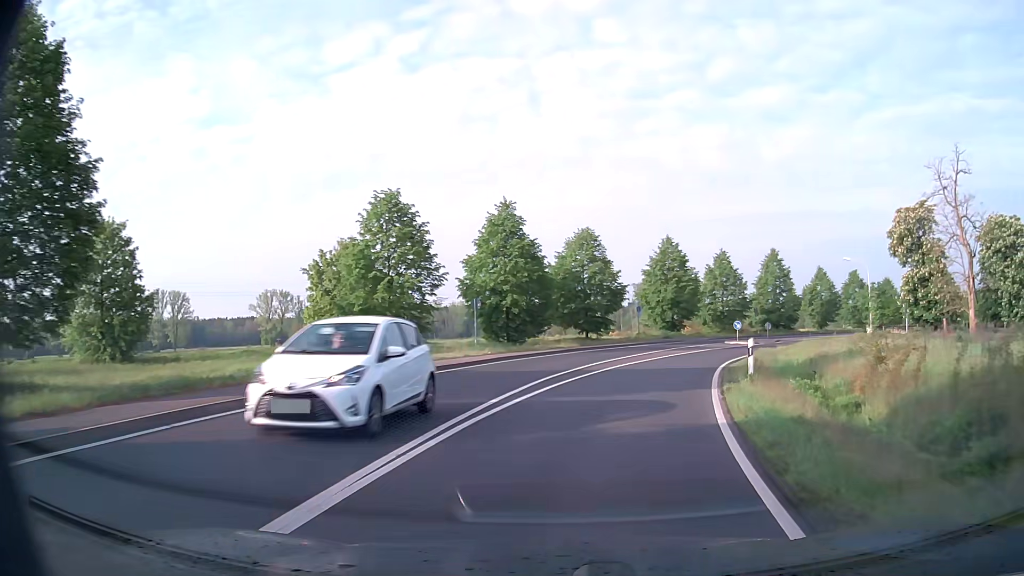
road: secondary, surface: asphalt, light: Day
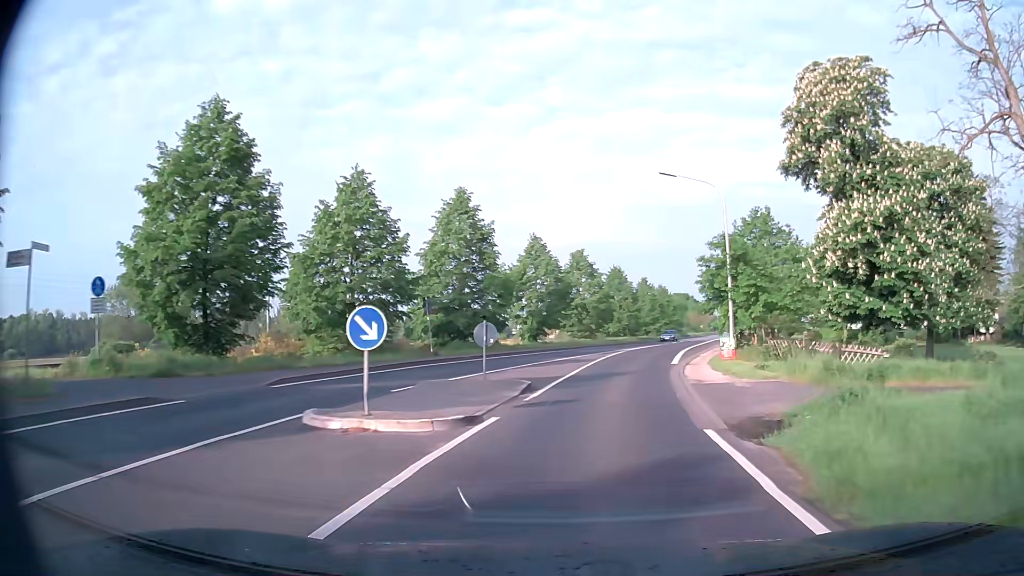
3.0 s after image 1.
(+10.7, +39.6) m; +29°
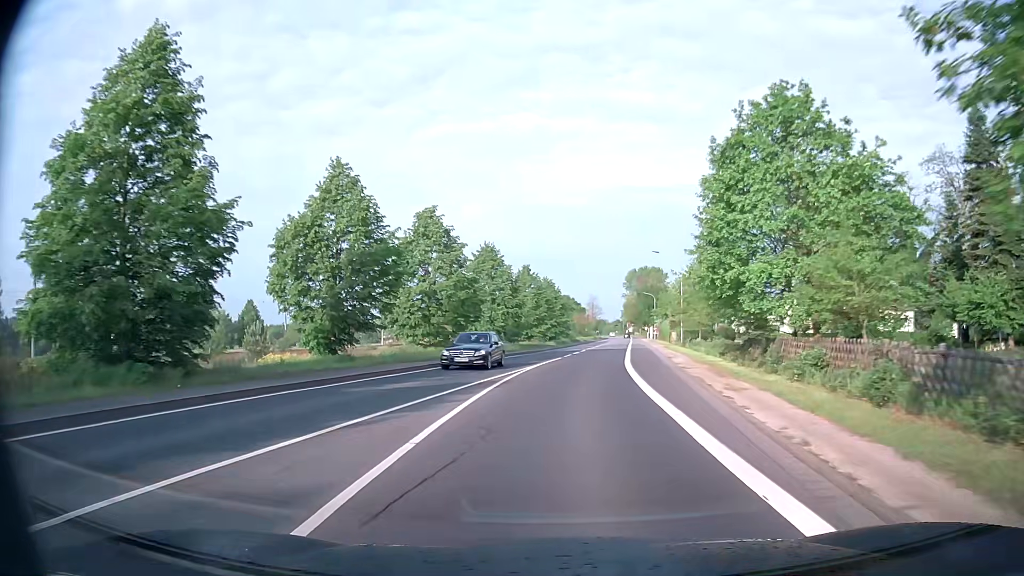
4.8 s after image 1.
(+2.7, +25.9) m; +10°
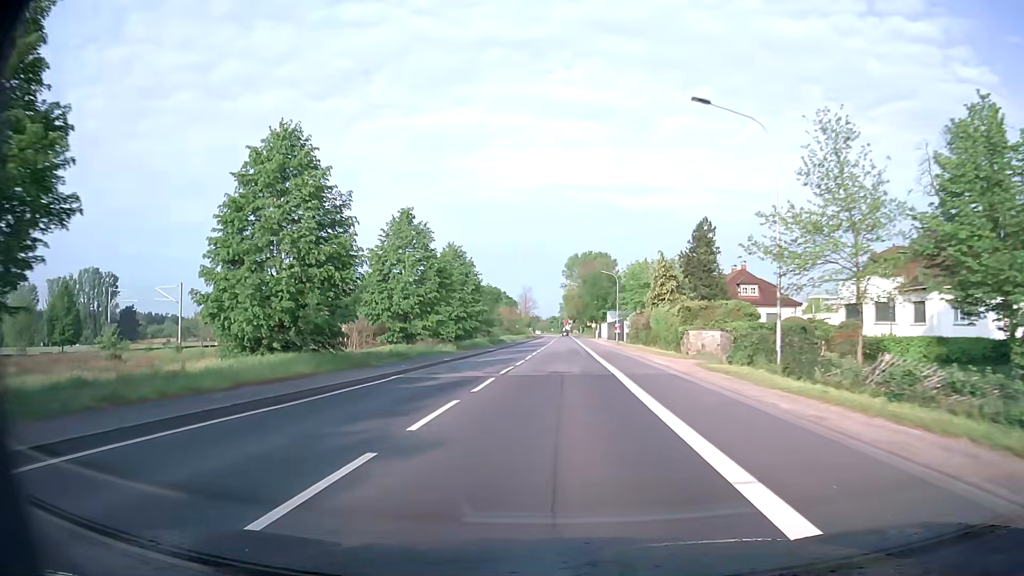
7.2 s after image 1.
(+2.4, +36.1) m; +6°
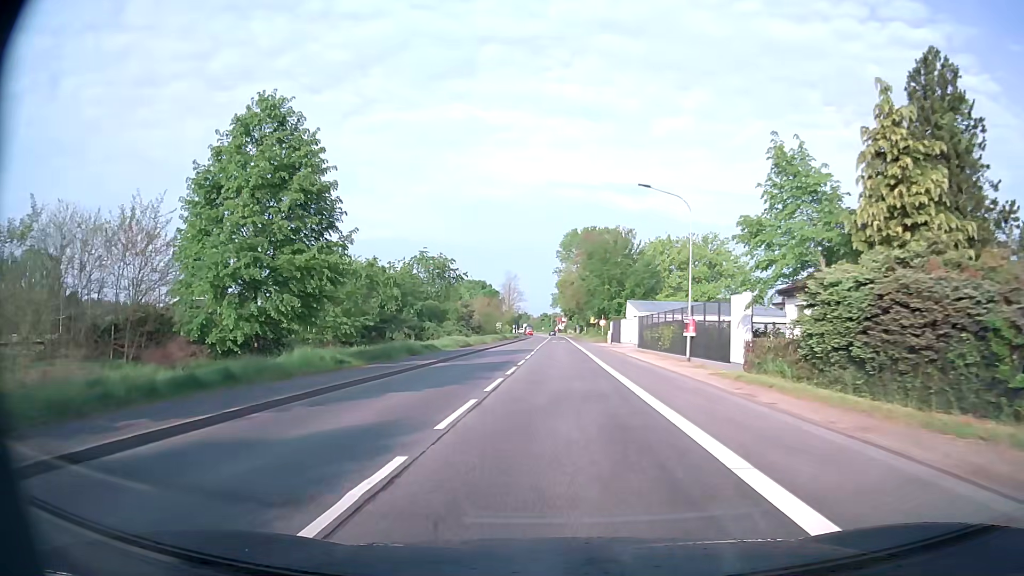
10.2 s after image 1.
(+0.6, +42.3) m; +1°
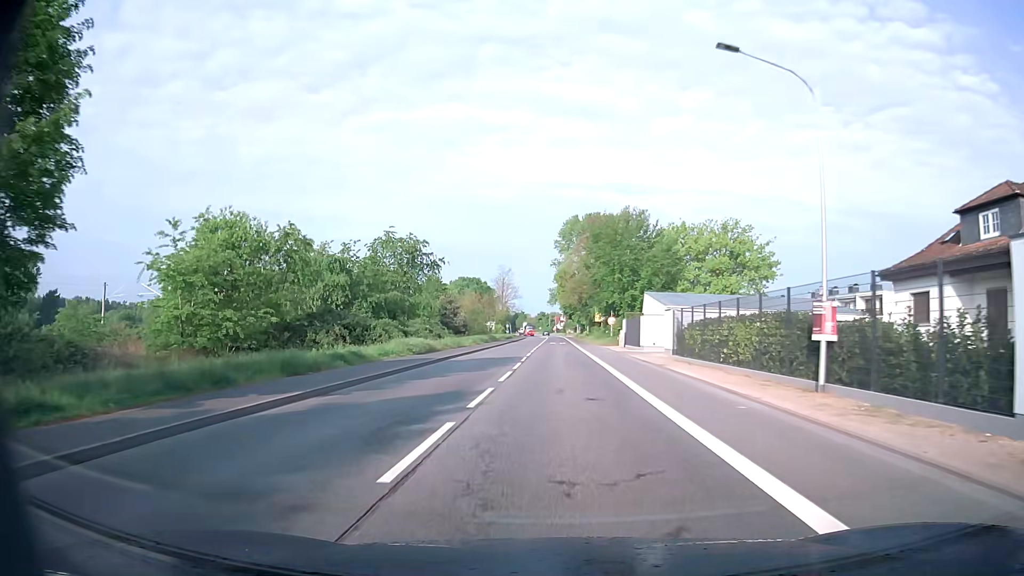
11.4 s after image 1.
(0.0, +15.4) m; 0°
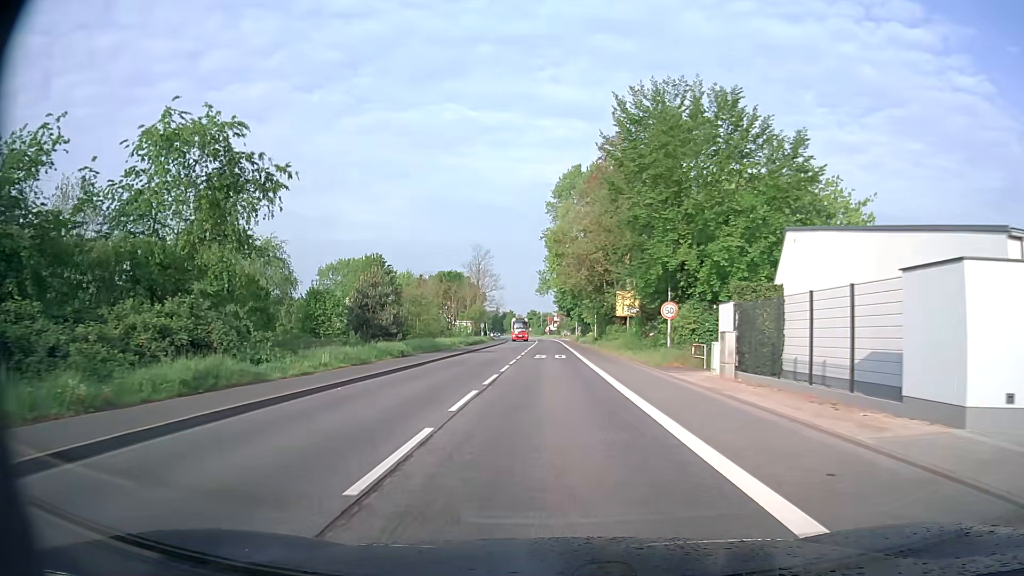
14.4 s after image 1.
(+0.5, +37.0) m; +1°
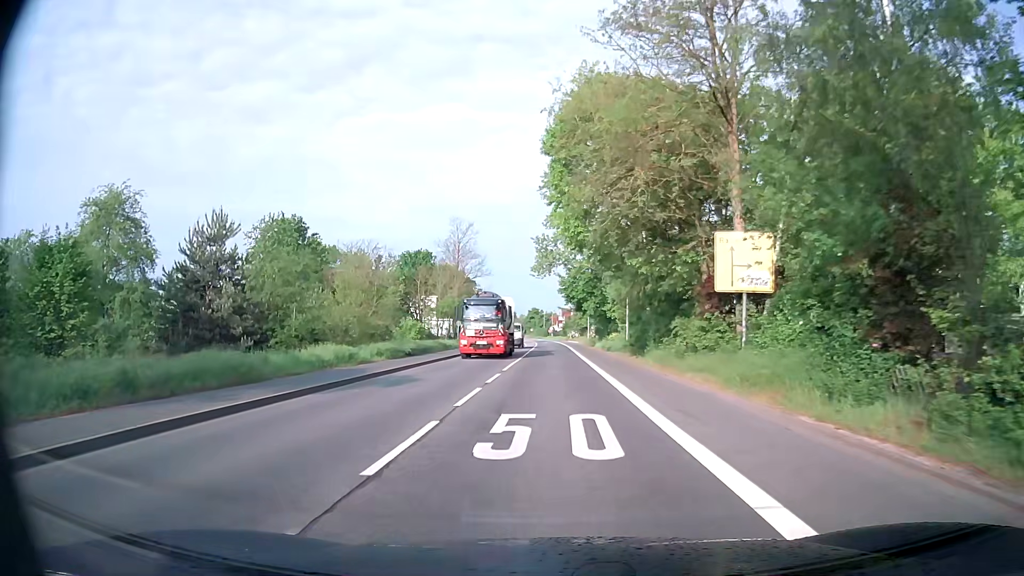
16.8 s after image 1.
(0.0, +29.4) m; 0°
(0, +10) (0, +20) (0, +30) (0, +40) (0, +50) (0, +60) (0, +70) (0, +80) (-1, +90) (-1, +100) m
